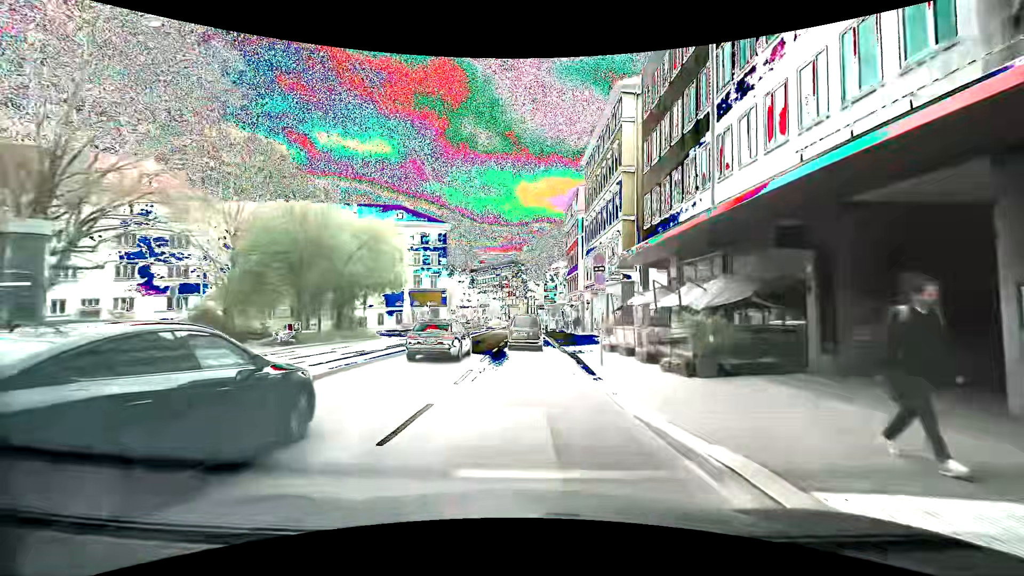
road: secondary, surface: asphalt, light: Day
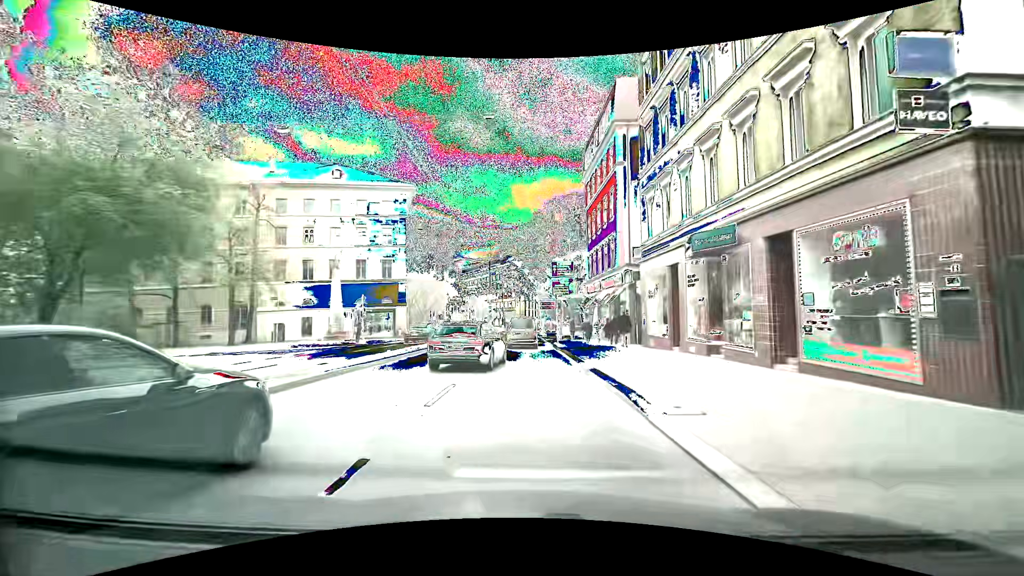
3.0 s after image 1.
(-0.6, +27.6) m; -1°
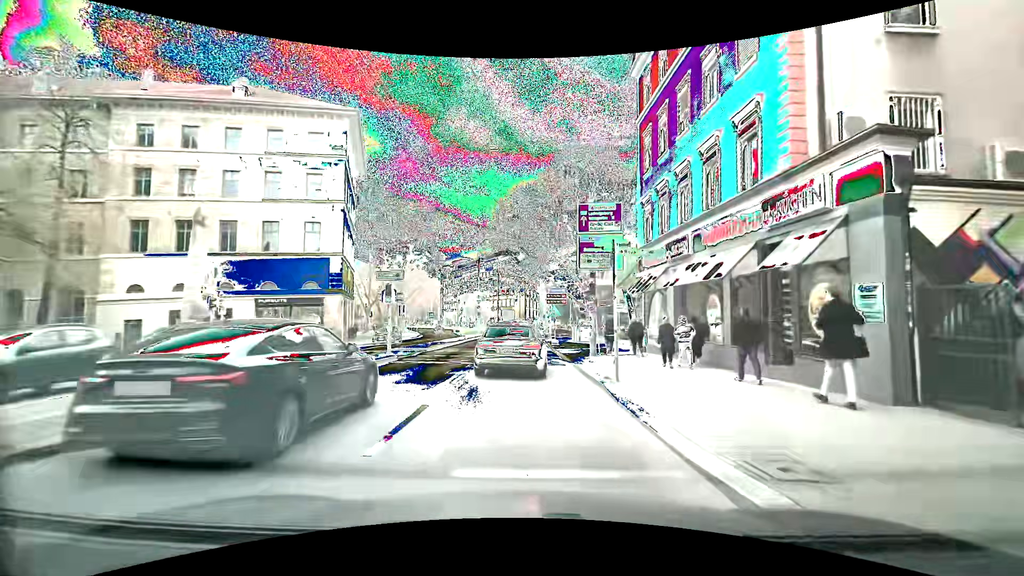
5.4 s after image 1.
(0.0, +20.7) m; +1°
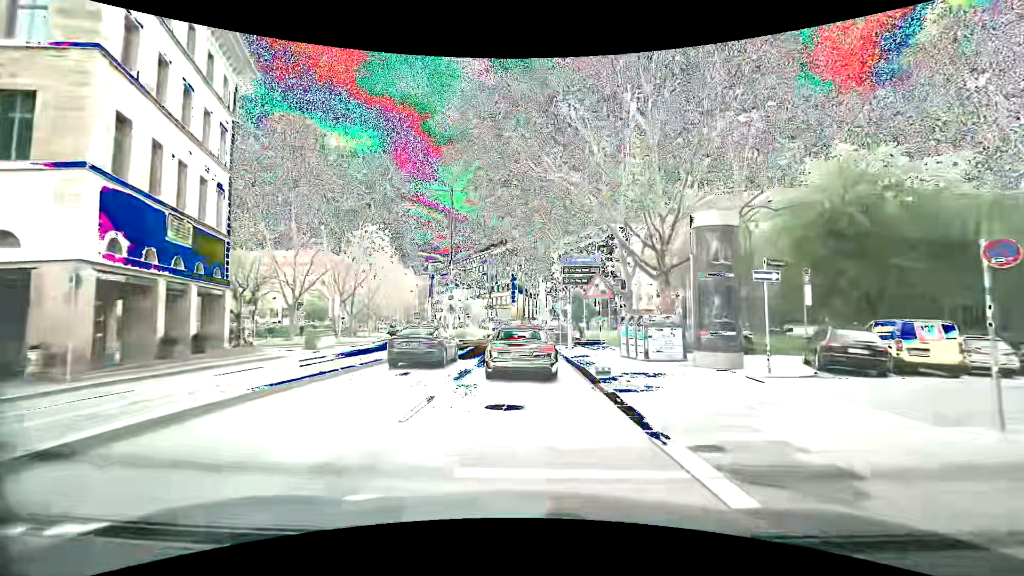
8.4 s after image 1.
(-0.3, +22.3) m; -2°
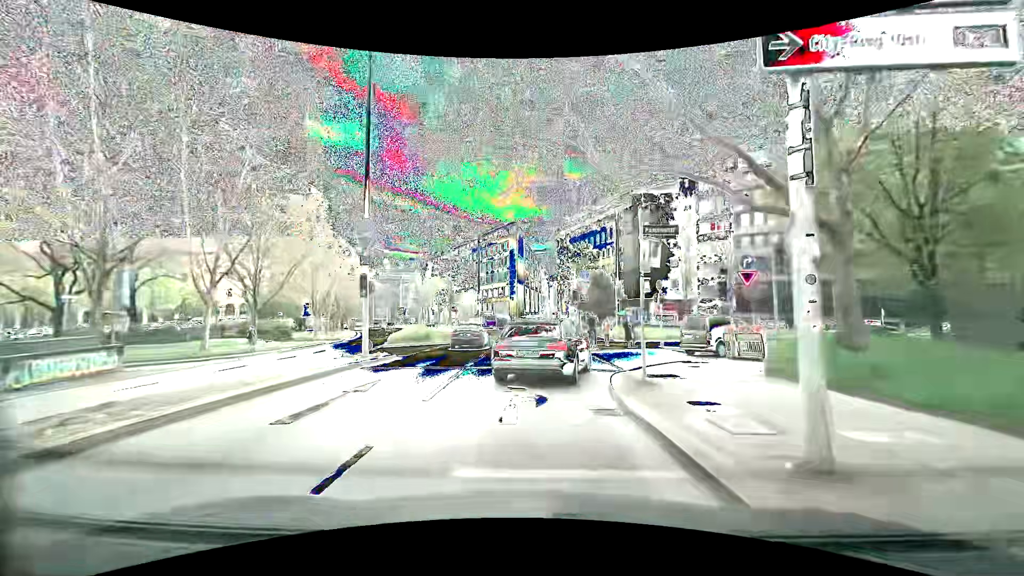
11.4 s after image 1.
(+0.3, +22.0) m; +3°
